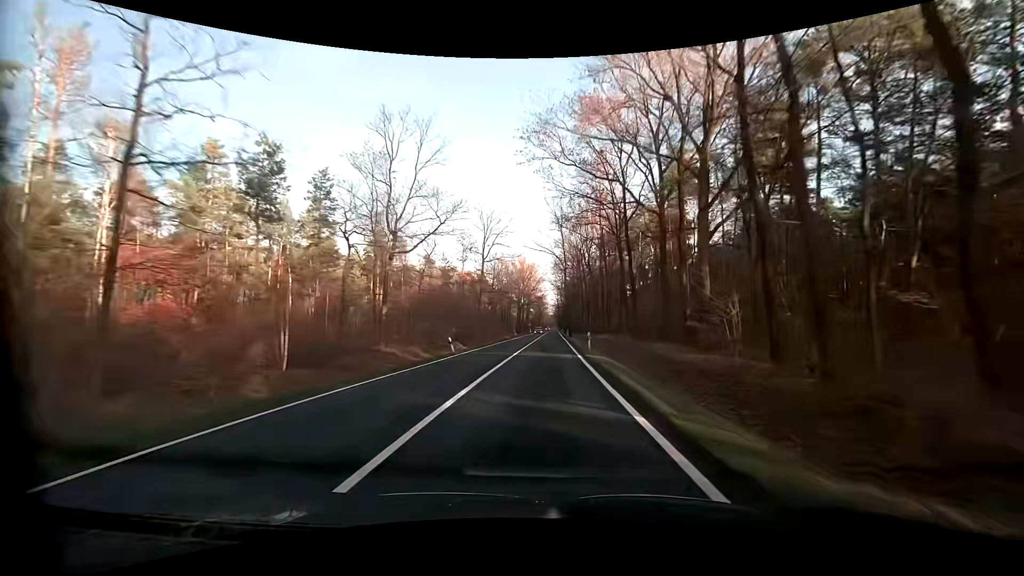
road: primary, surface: asphalt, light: Day
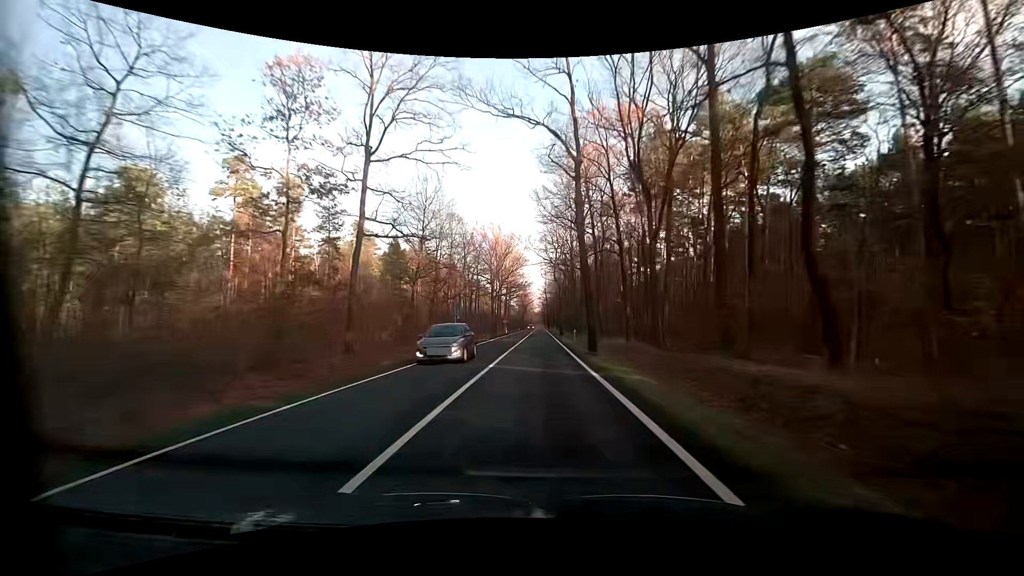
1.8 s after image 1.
(+1.1, +44.4) m; +1°
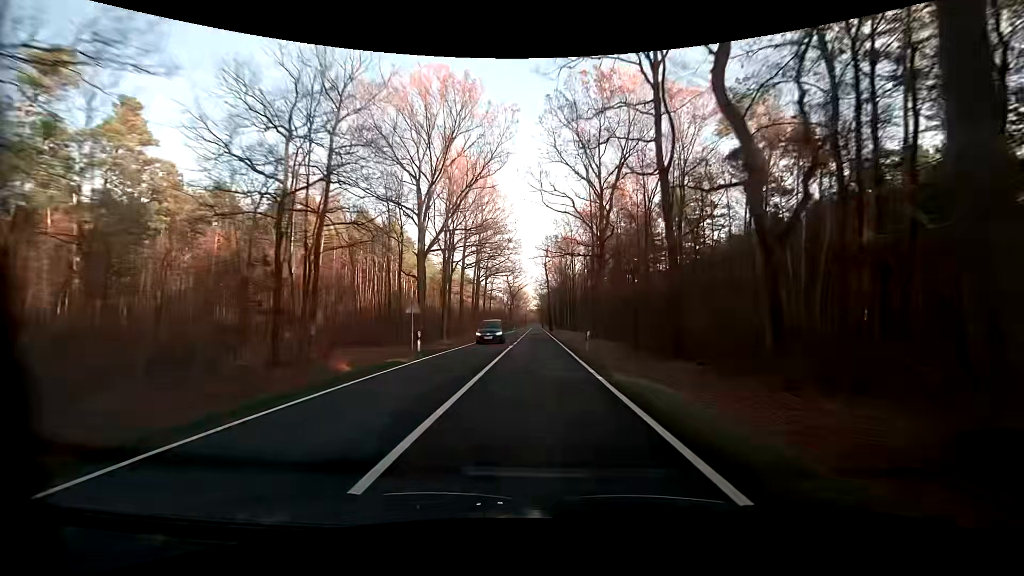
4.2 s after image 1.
(+0.4, +61.7) m; 0°
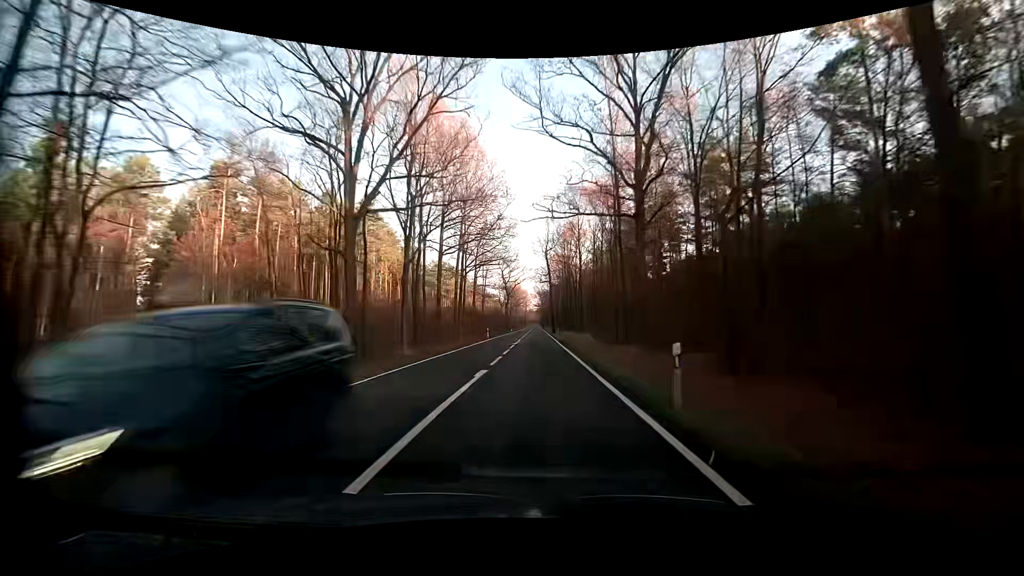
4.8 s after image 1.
(0.0, +15.7) m; 0°
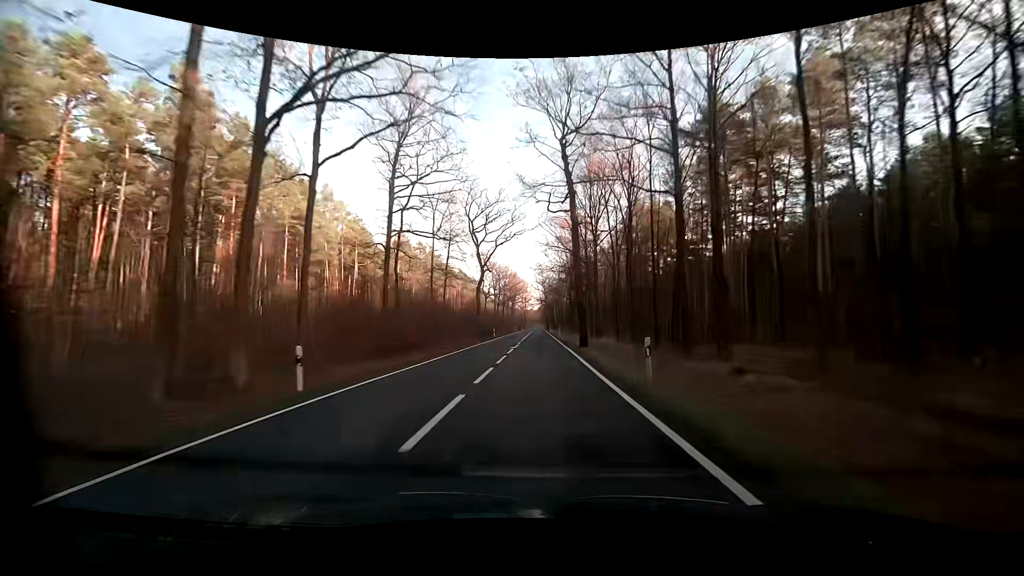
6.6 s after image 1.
(-0.1, +47.1) m; 0°
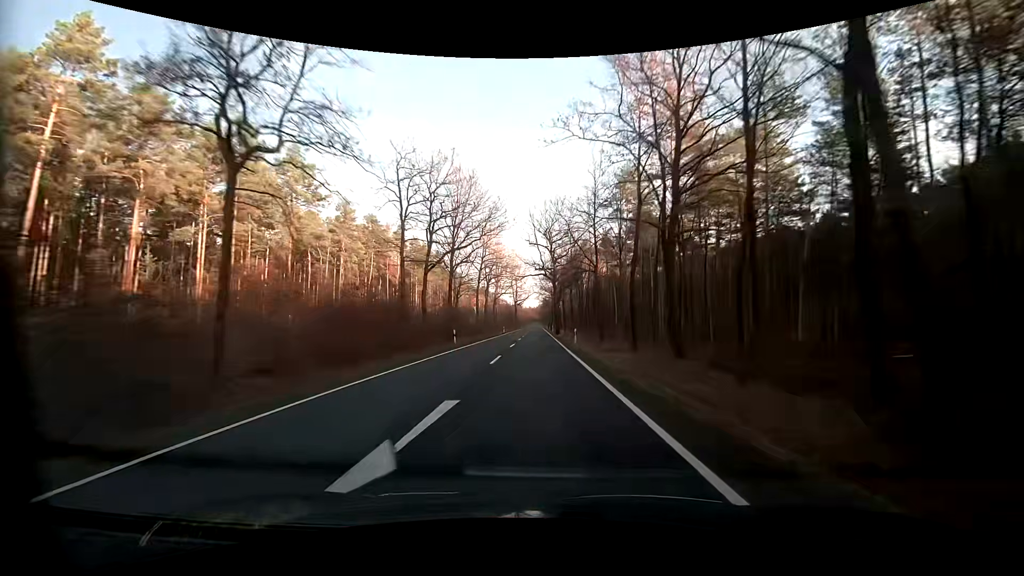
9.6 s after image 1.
(+0.2, +79.1) m; 0°
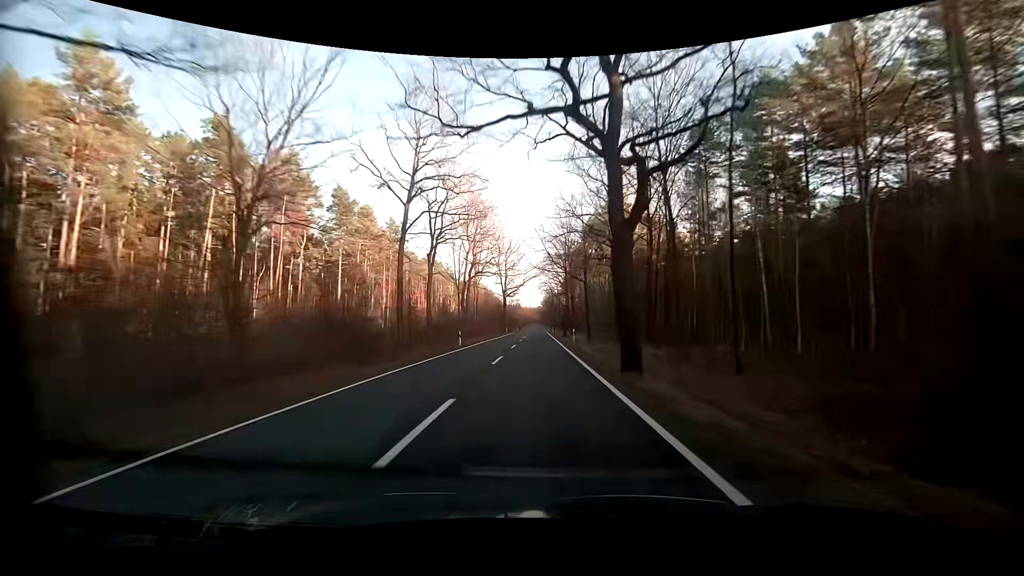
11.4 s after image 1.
(-0.1, +47.9) m; 0°
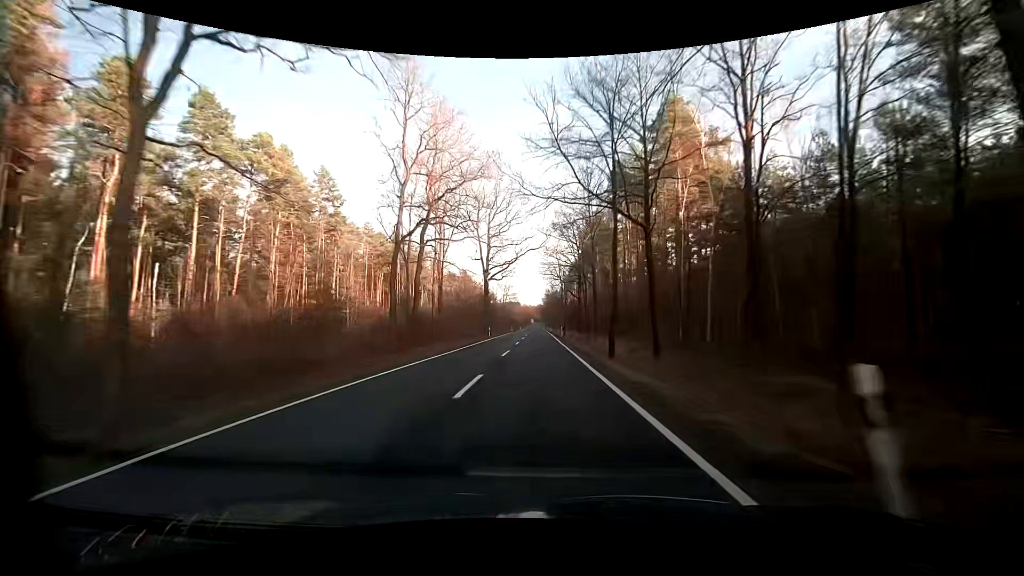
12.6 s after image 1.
(0.0, +32.0) m; 0°
(0, +10) (0, +20) (0, +30) (0, +40) (0, +50) (0, +60) (0, +70) (0, +80) (0, +90) (0, +100) m
